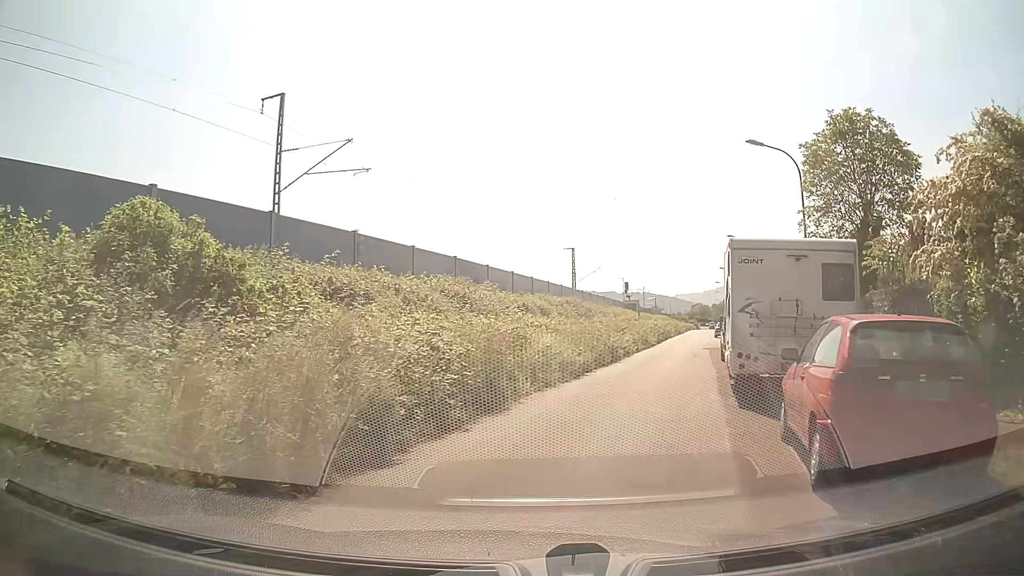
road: residential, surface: asphalt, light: Day
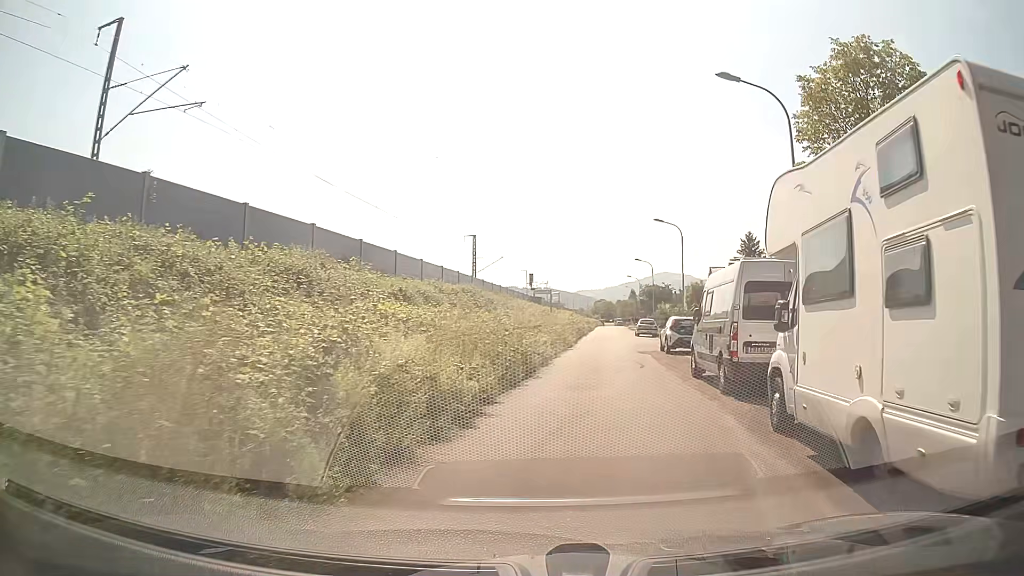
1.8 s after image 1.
(+0.4, +8.8) m; +8°
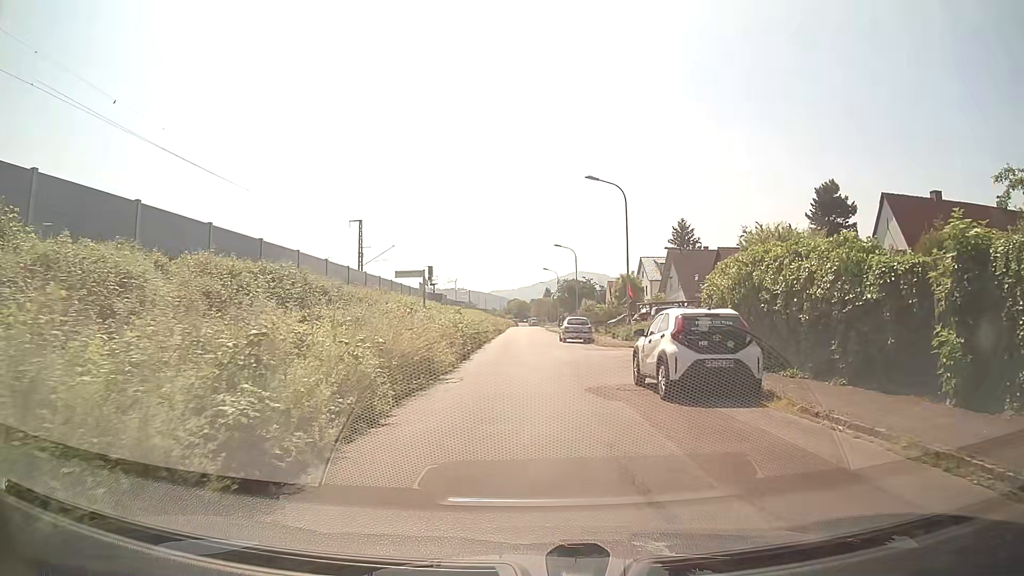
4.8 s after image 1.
(+1.6, +16.3) m; +8°
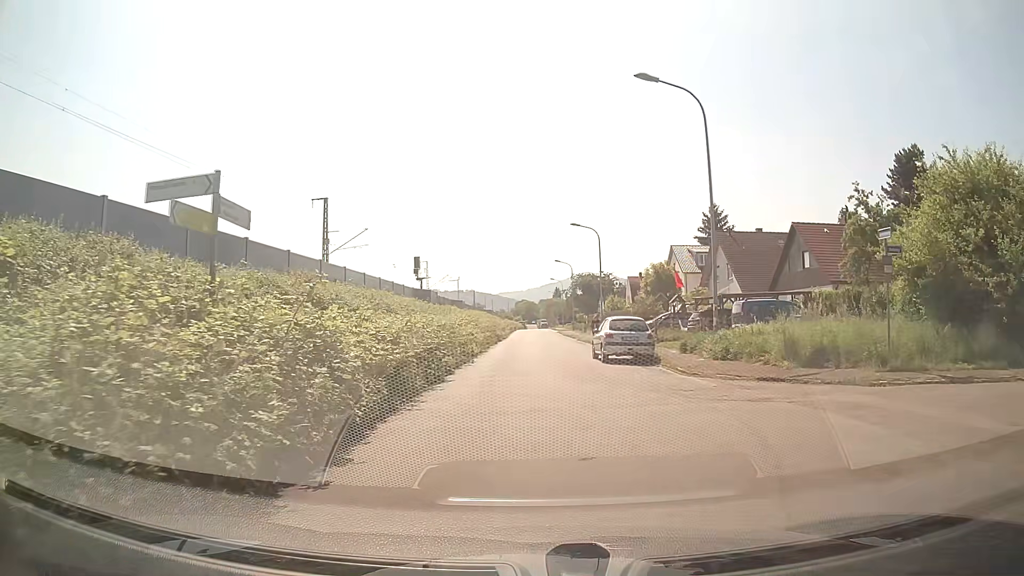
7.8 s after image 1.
(-0.3, +16.8) m; -2°
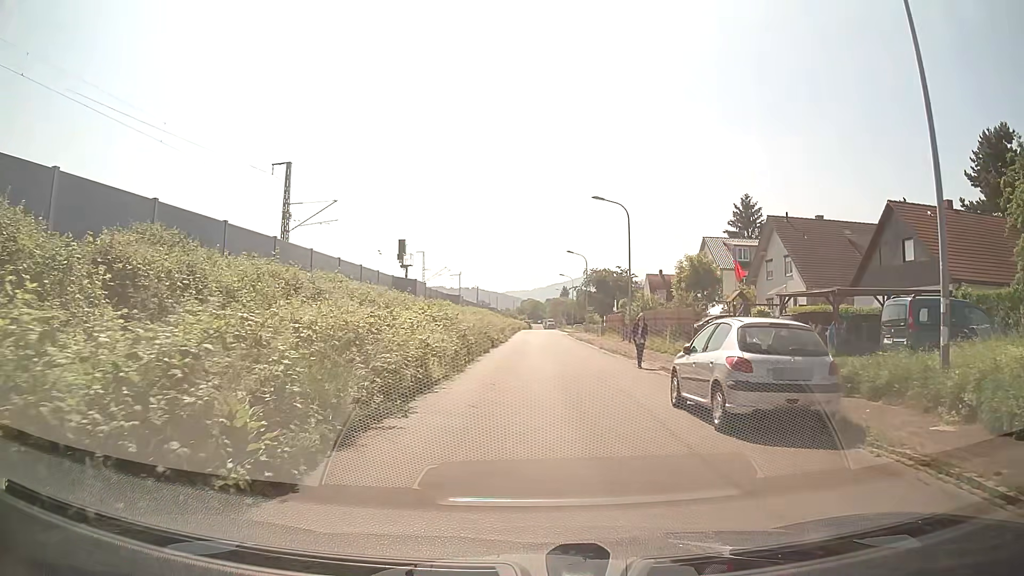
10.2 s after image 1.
(0.0, +12.6) m; 0°
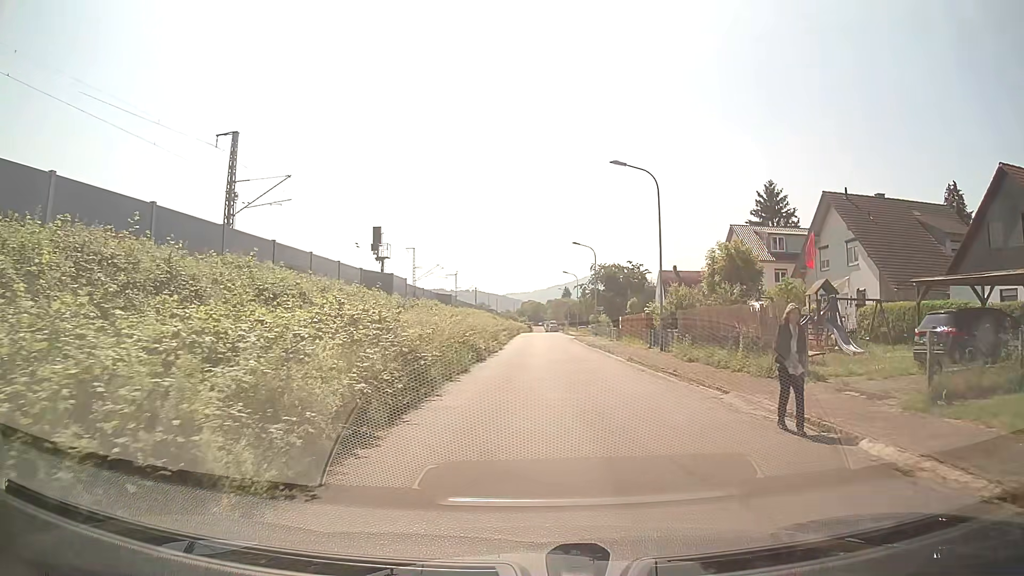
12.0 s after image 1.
(-0.1, +10.2) m; 0°
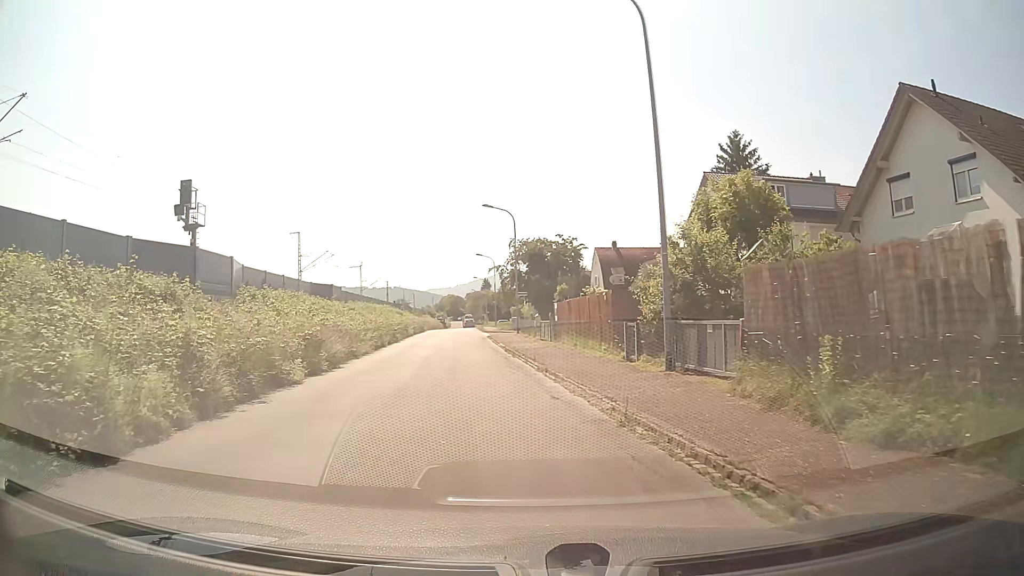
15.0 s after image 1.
(+1.4, +18.6) m; +5°
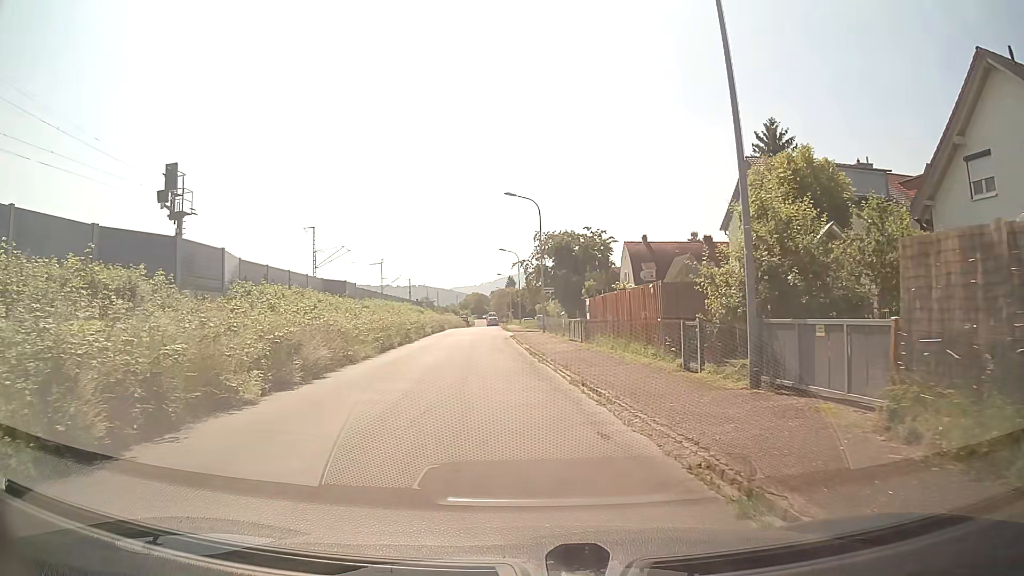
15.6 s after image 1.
(-0.1, +4.0) m; -2°
